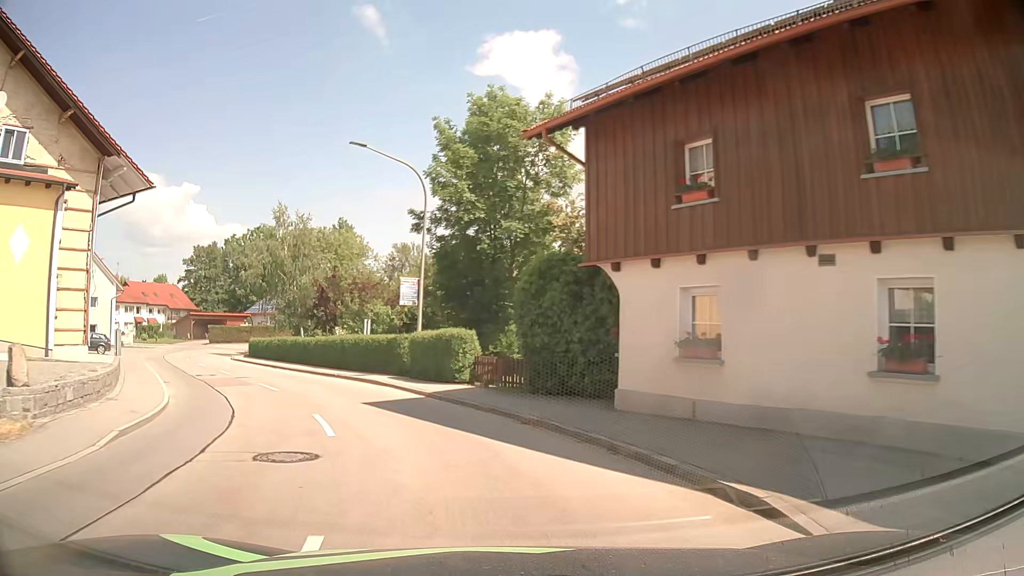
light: Day
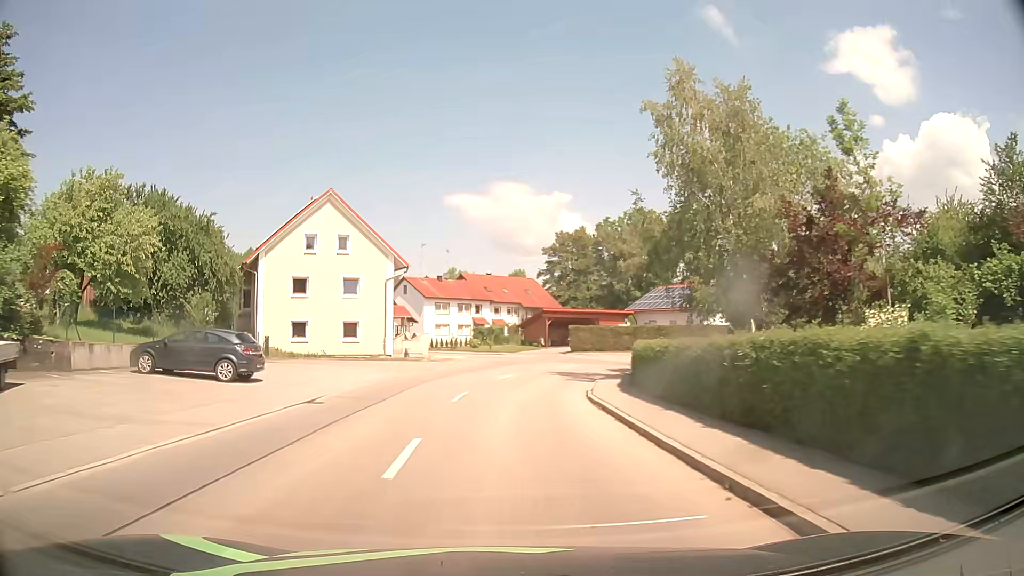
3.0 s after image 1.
(-10.2, +27.7) m; -32°
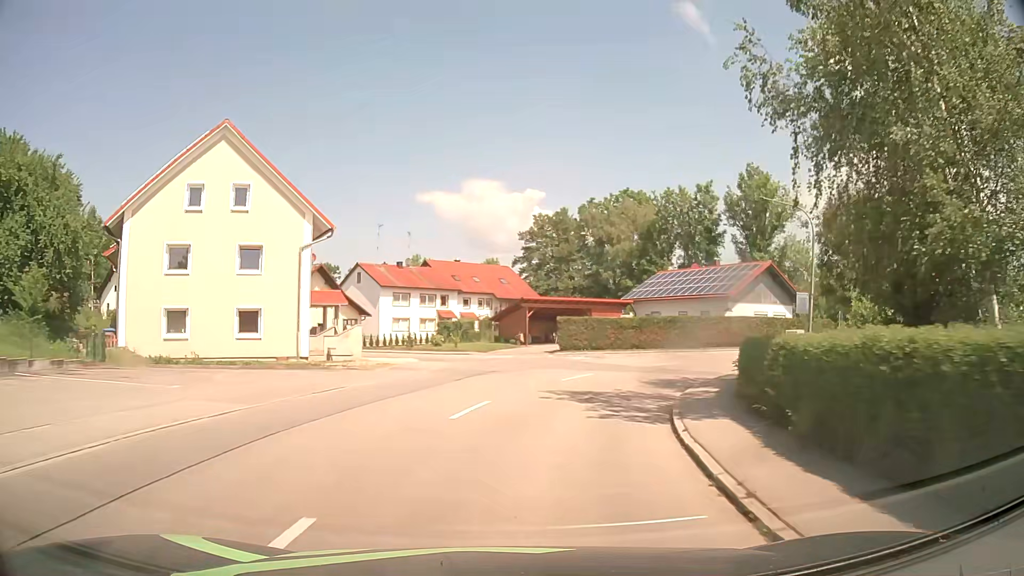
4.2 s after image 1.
(0.0, +13.7) m; +2°
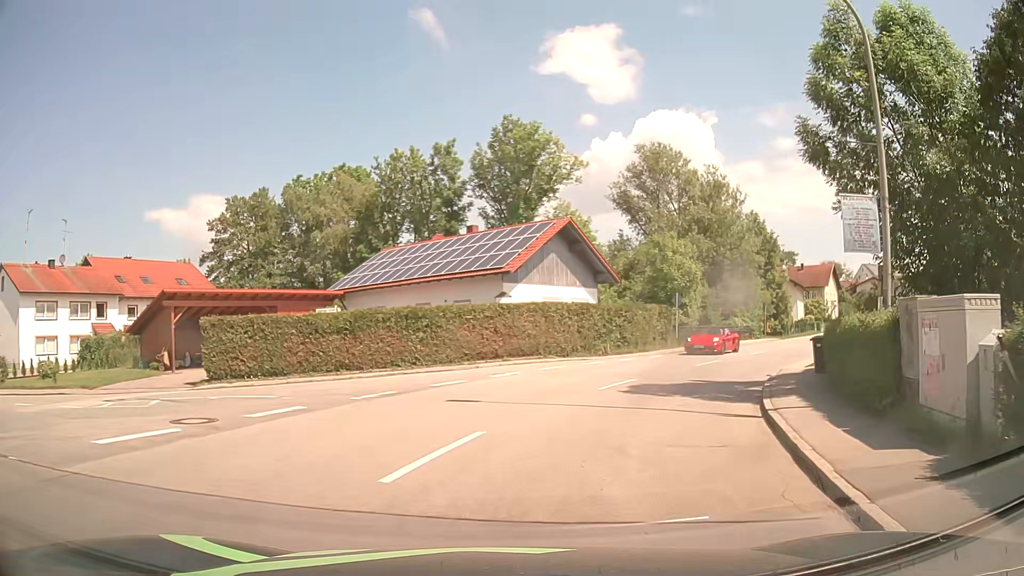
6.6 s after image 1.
(+3.9, +20.8) m; +24°
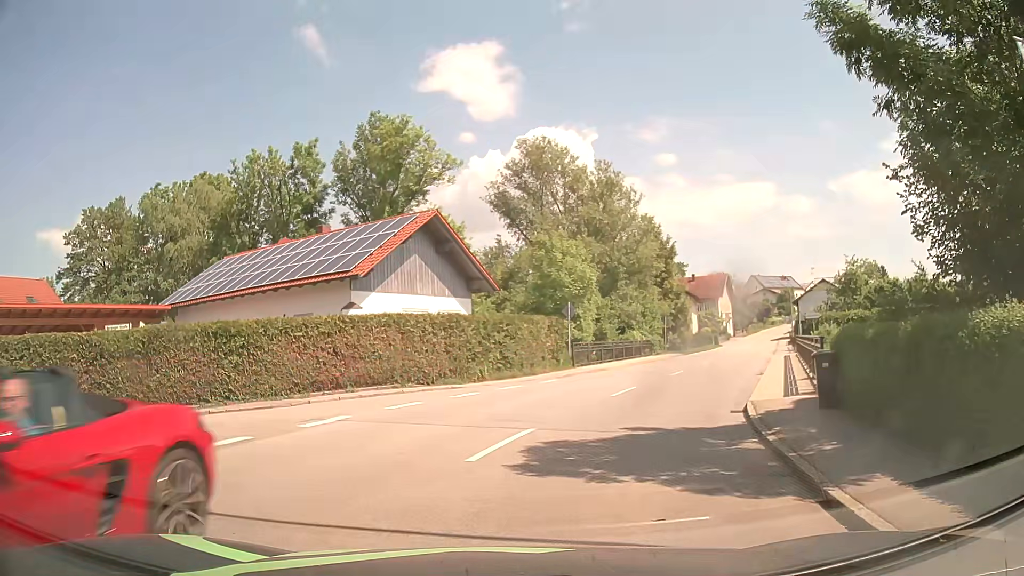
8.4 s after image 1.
(+0.6, +6.4) m; +11°
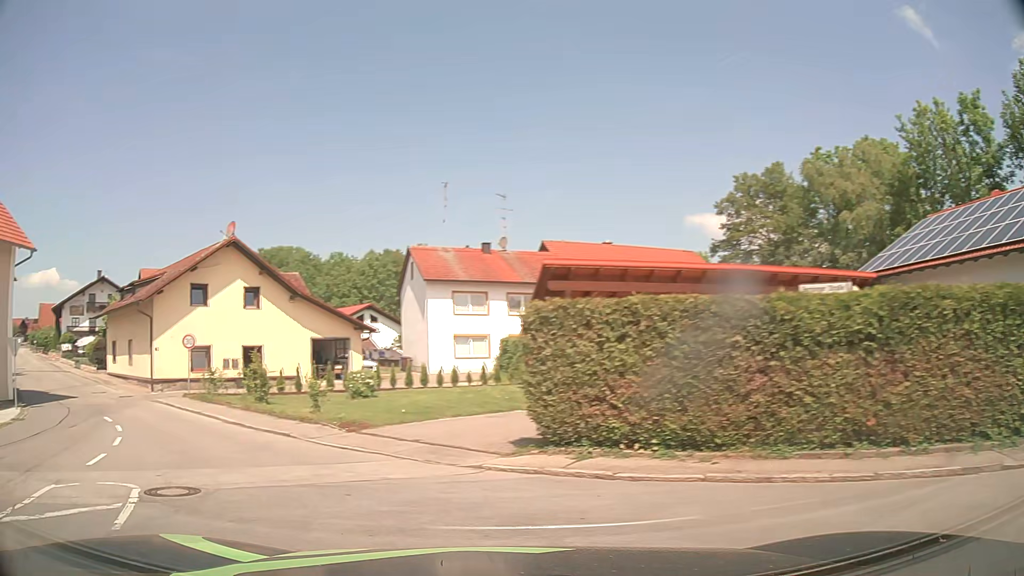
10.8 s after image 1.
(-4.5, +8.7) m; -59°
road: tertiary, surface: asphalt
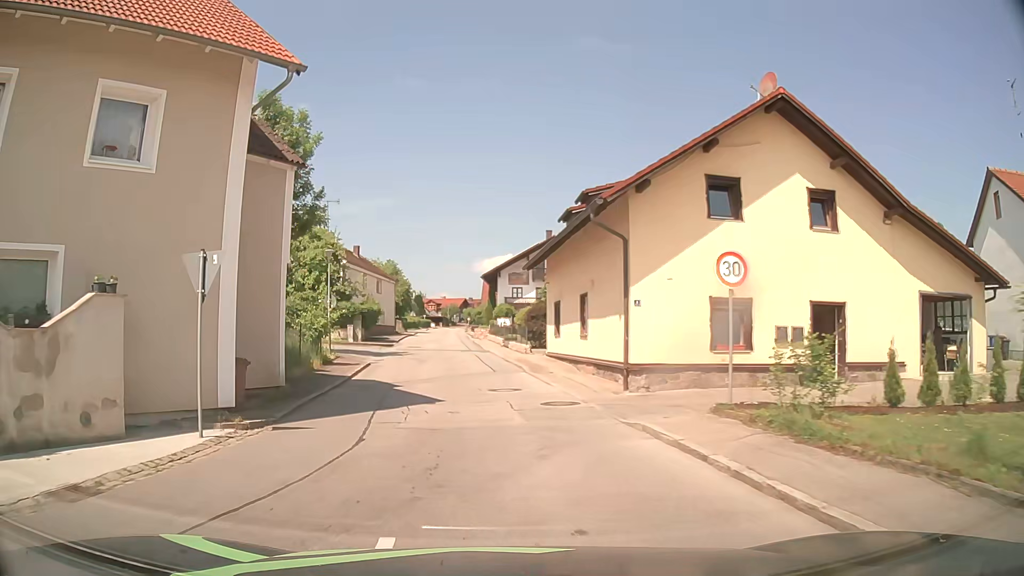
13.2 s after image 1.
(-7.7, +15.9) m; -39°
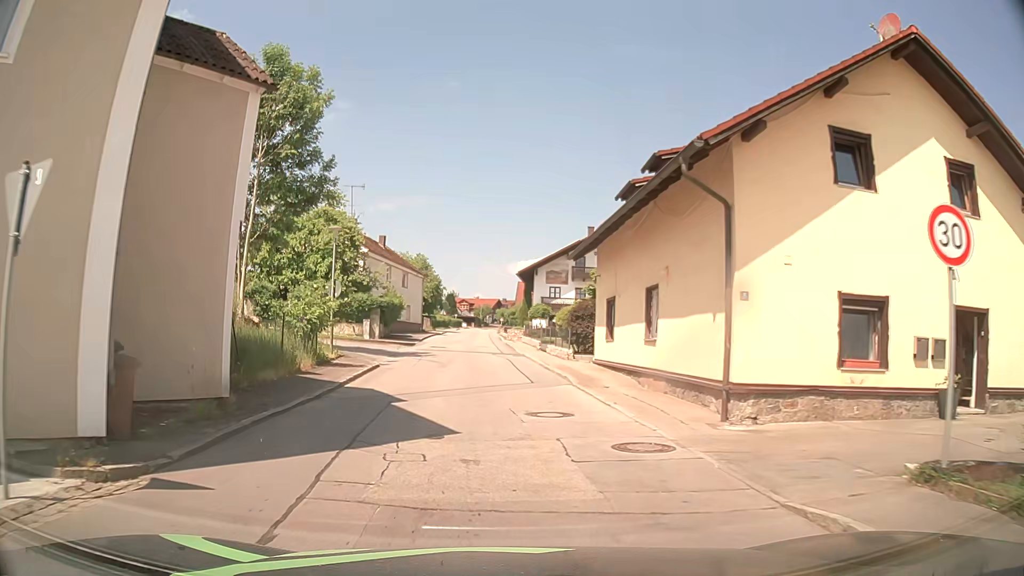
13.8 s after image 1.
(-0.2, +5.0) m; -4°
(0, +10) (0, +20) (-1, +30) (-1, +40) (-1, +50) (-1, +60) (-1, +70) (-1, +80) (-1, +90) (-1, +100) m
